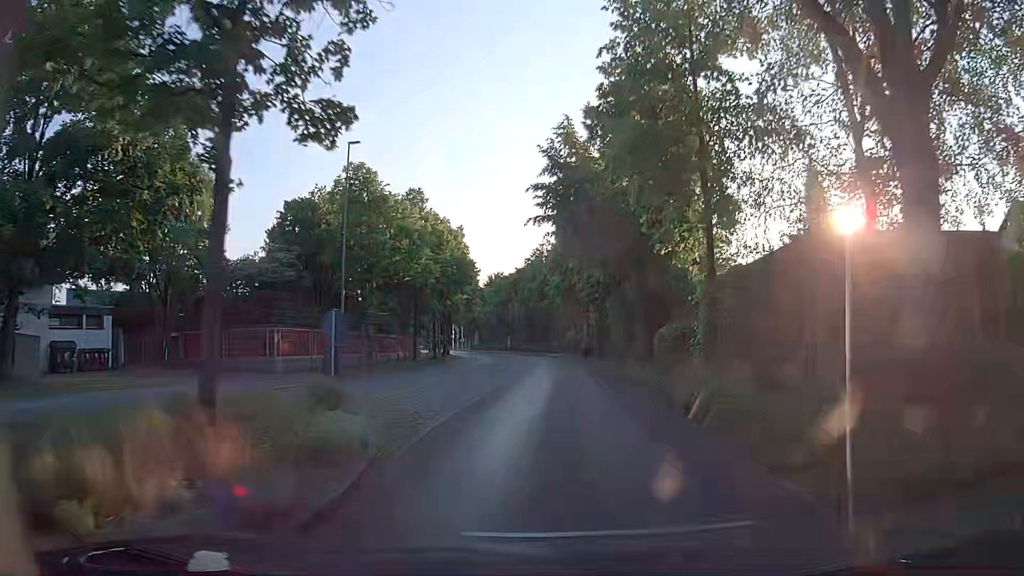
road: tertiary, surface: asphalt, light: Day
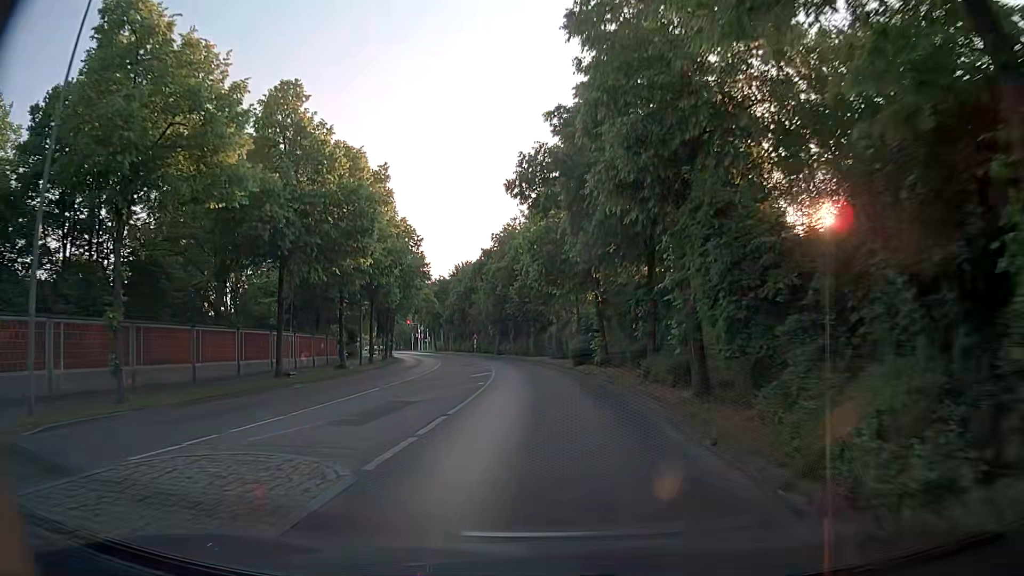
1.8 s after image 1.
(+0.4, +19.9) m; +1°
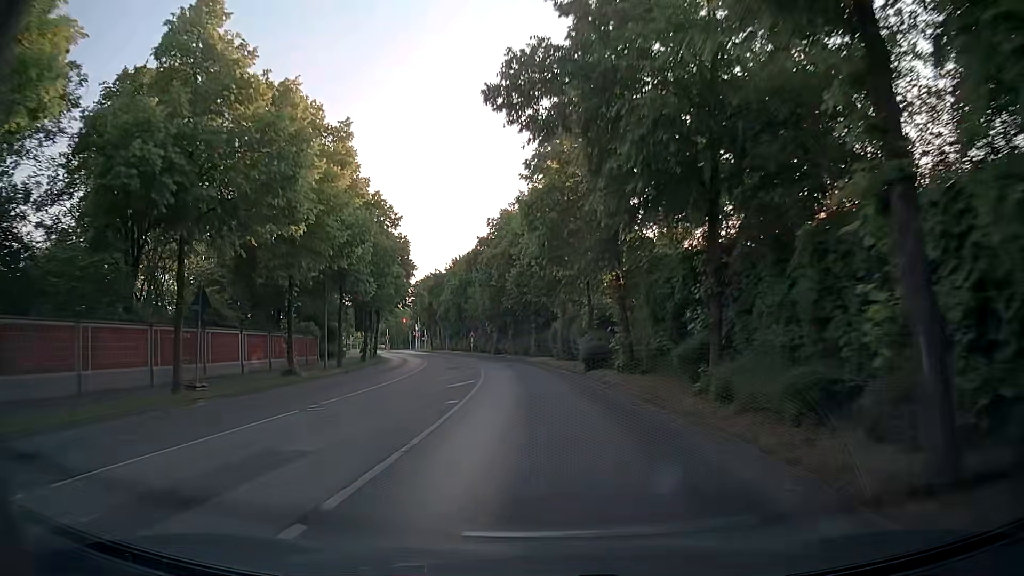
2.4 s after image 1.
(+0.1, +7.7) m; 0°
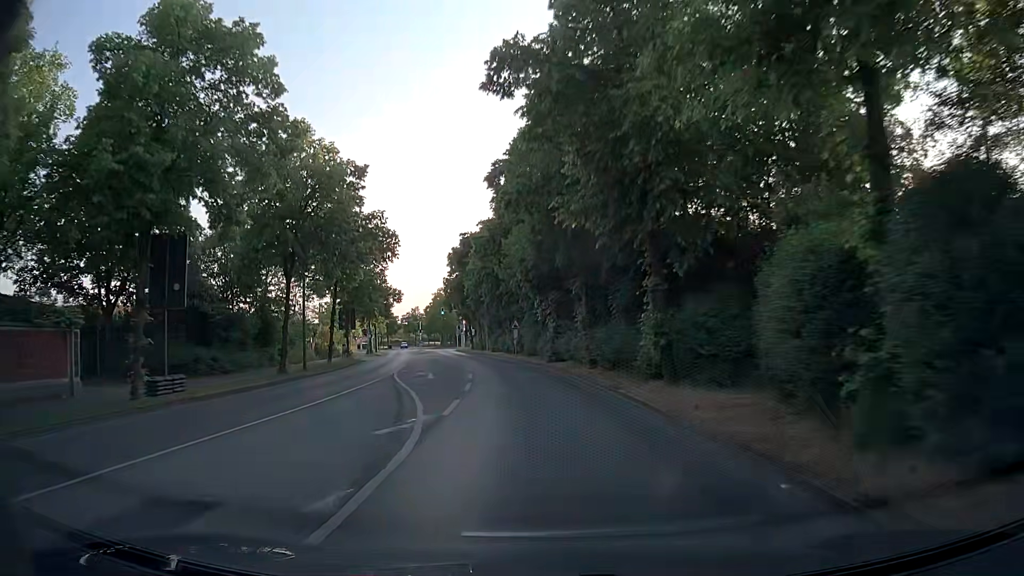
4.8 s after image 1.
(-1.2, +33.1) m; -6°
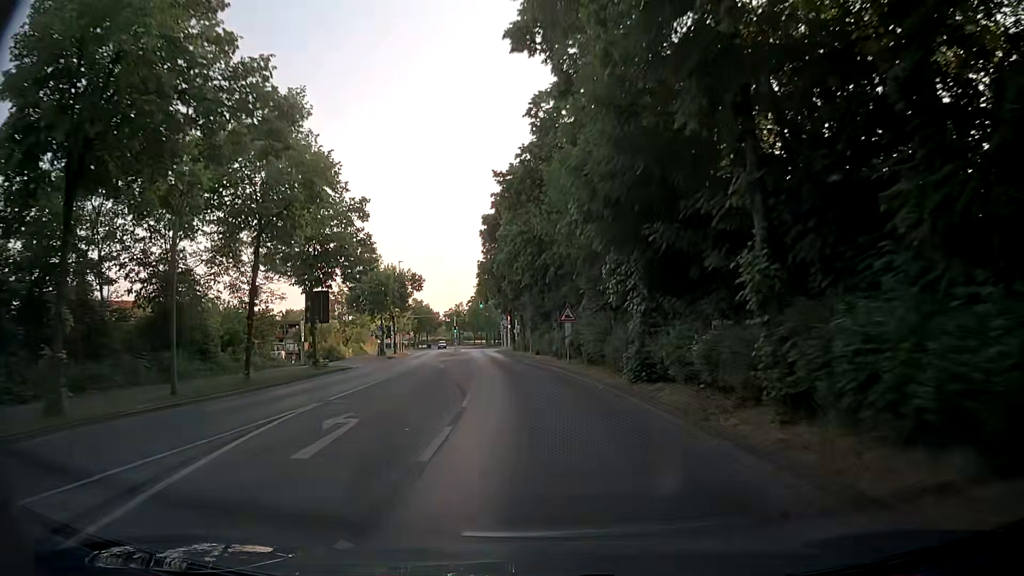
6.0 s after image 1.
(-0.6, +16.6) m; -4°
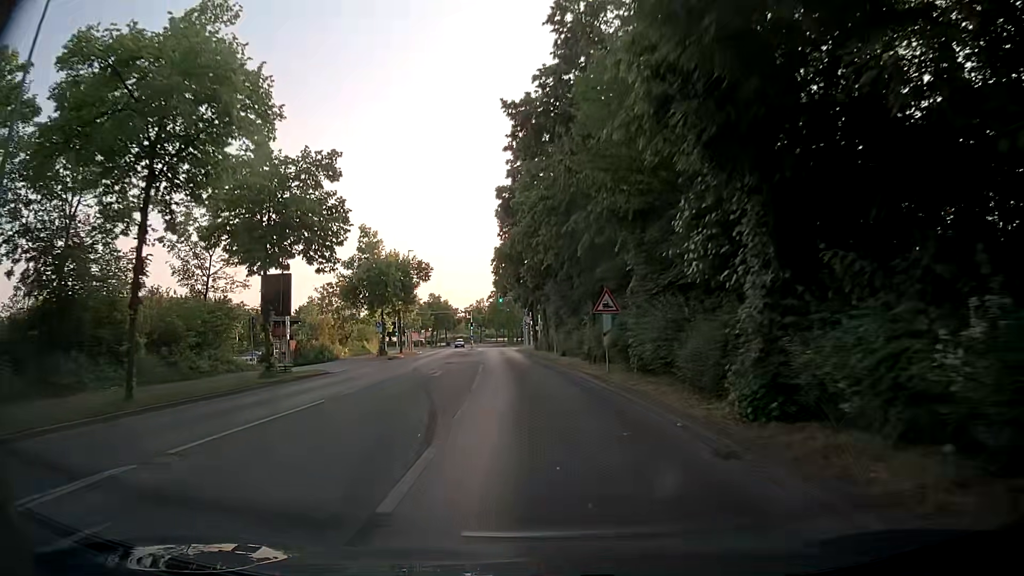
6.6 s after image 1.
(-0.2, +8.2) m; -3°
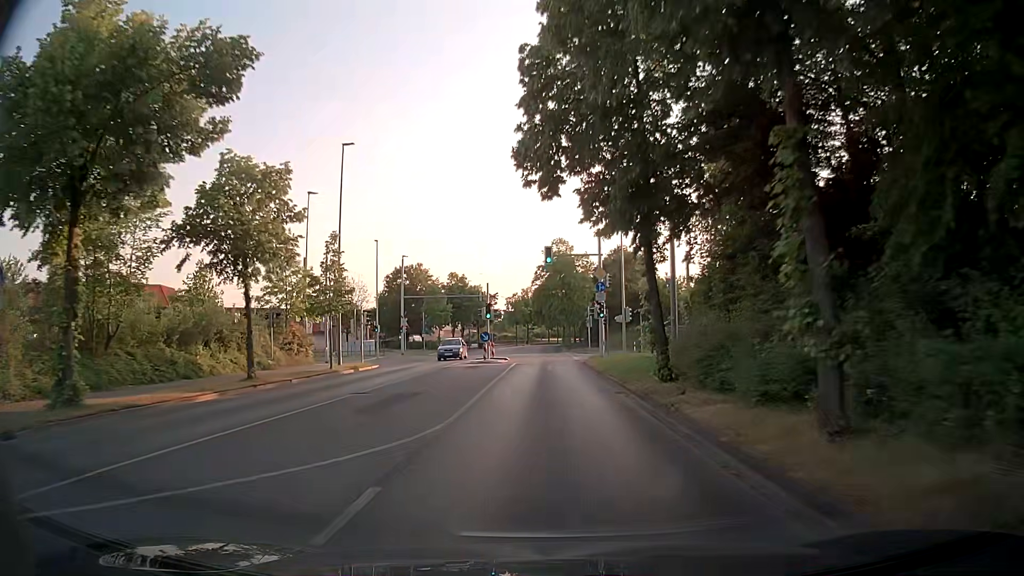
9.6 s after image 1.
(-2.0, +41.1) m; -3°
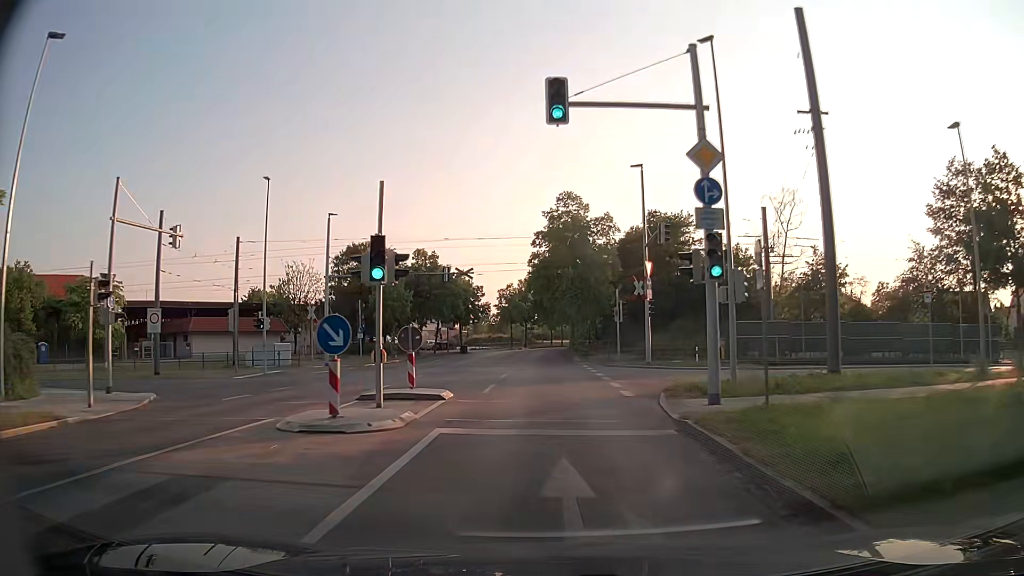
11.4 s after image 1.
(-0.4, +25.9) m; -1°
(0, +10) (0, +20) (0, +30) (0, +40) (0, +50) (0, +60) (0, +70) (0, +80) (0, +90) (0, +100) m
